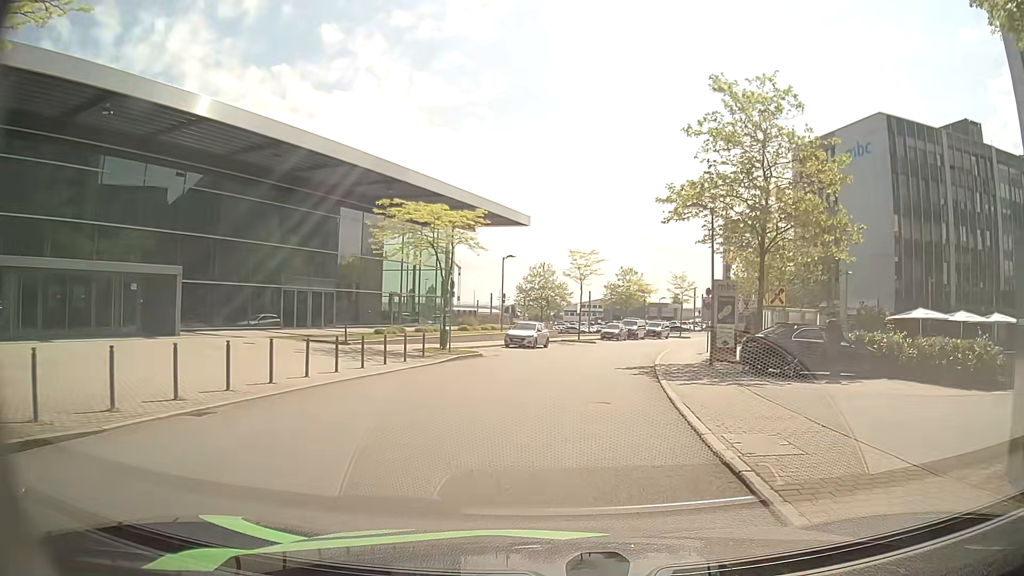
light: Day
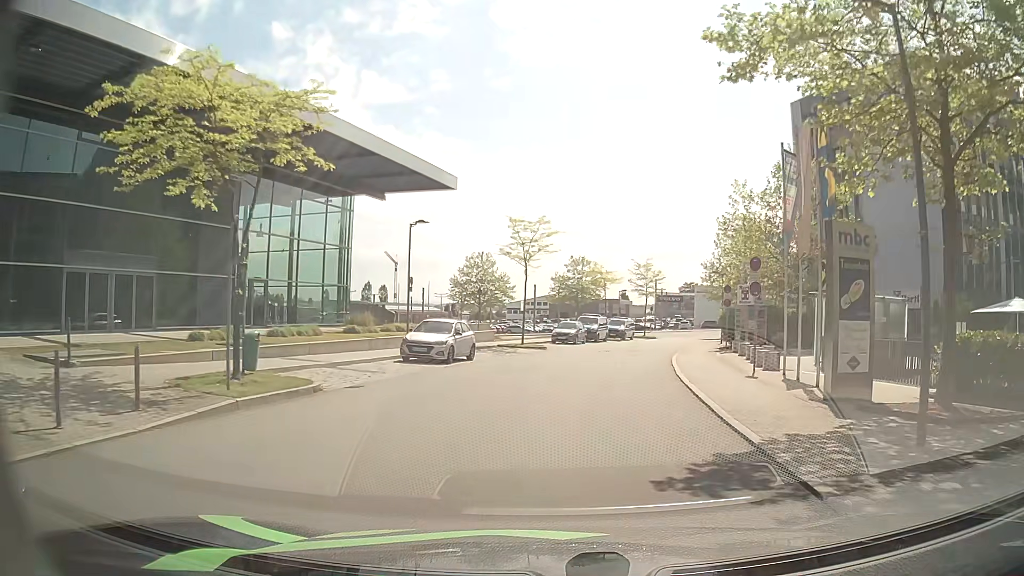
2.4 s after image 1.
(+0.6, +14.8) m; +5°
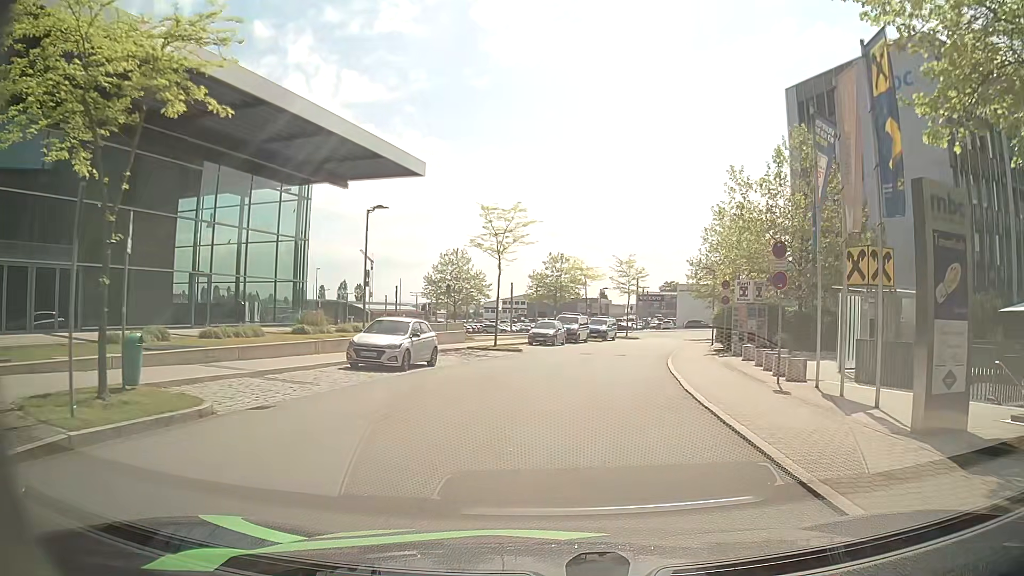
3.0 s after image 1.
(+0.1, +3.7) m; +2°
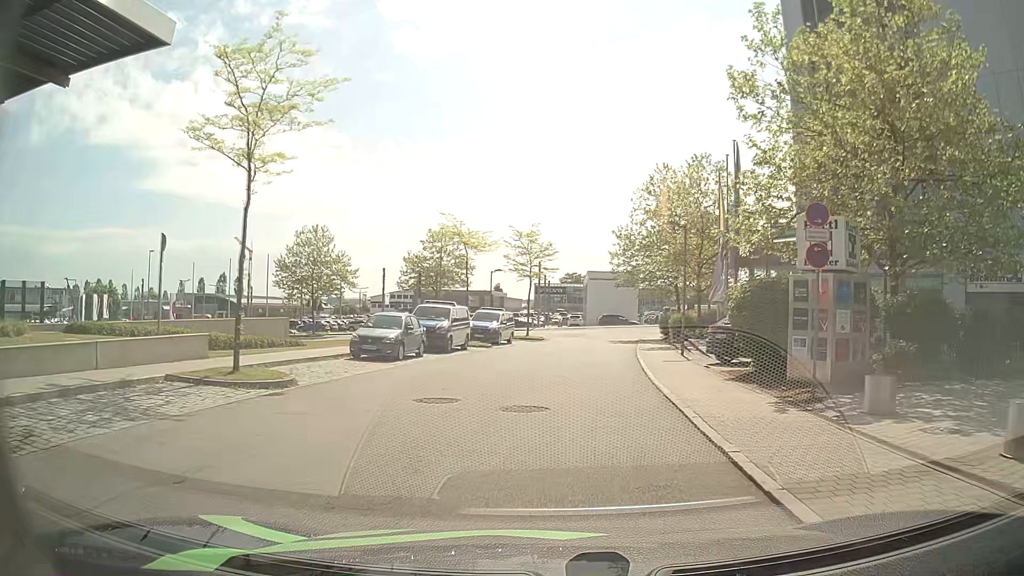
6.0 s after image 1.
(+1.6, +19.2) m; +9°
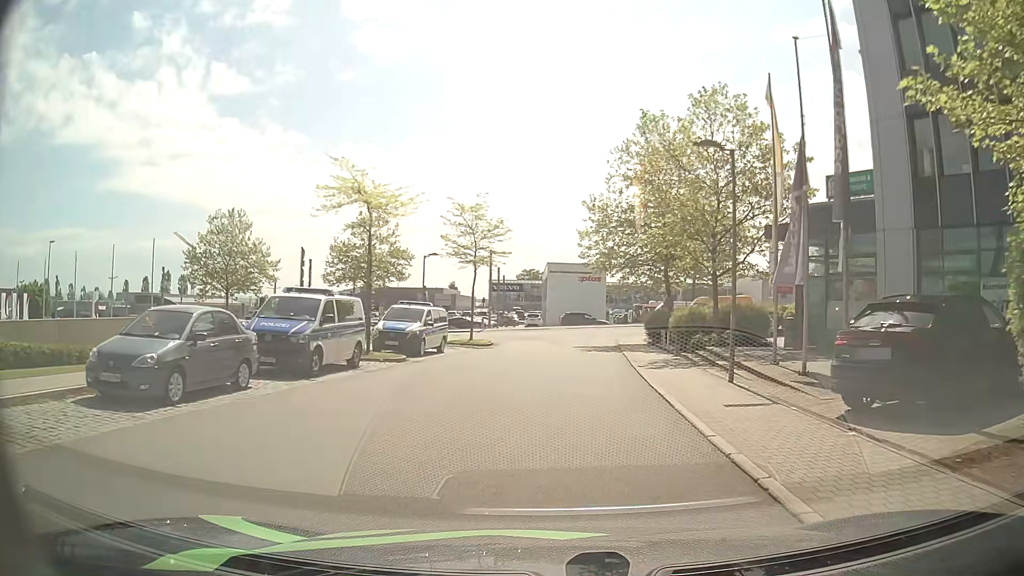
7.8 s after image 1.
(+0.3, +11.9) m; +3°
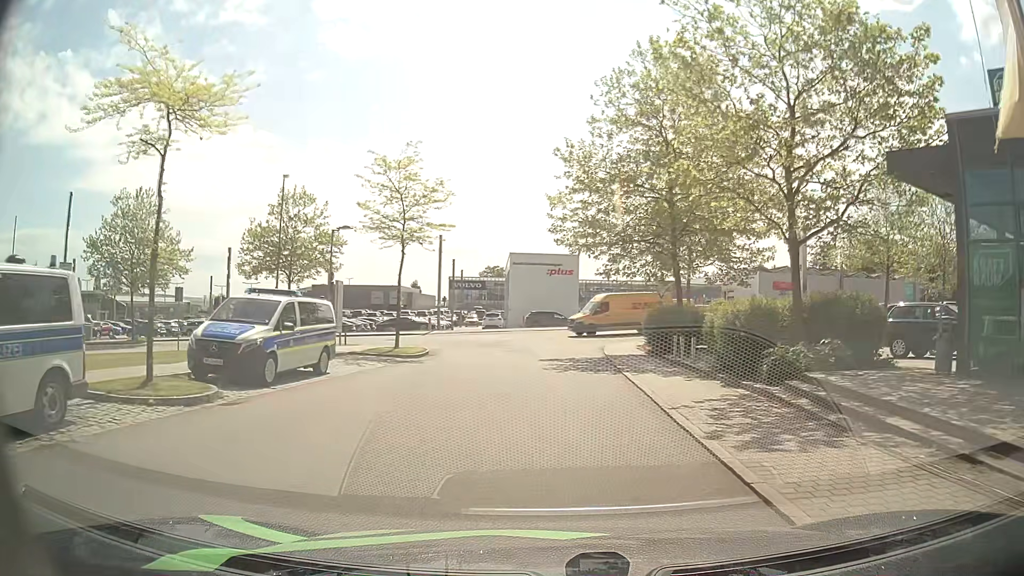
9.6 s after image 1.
(+0.4, +11.5) m; +3°
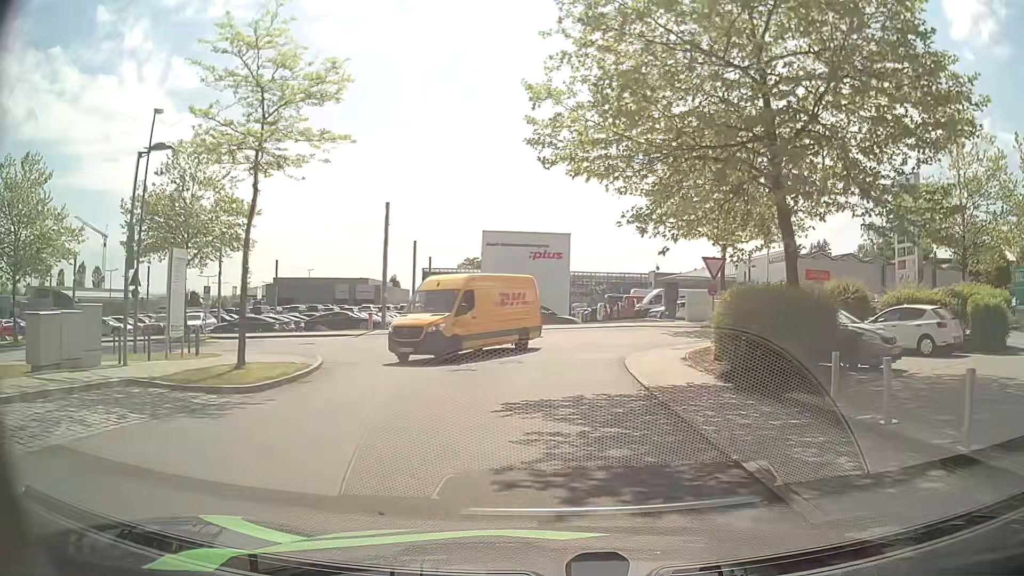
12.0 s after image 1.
(+0.1, +13.6) m; +3°
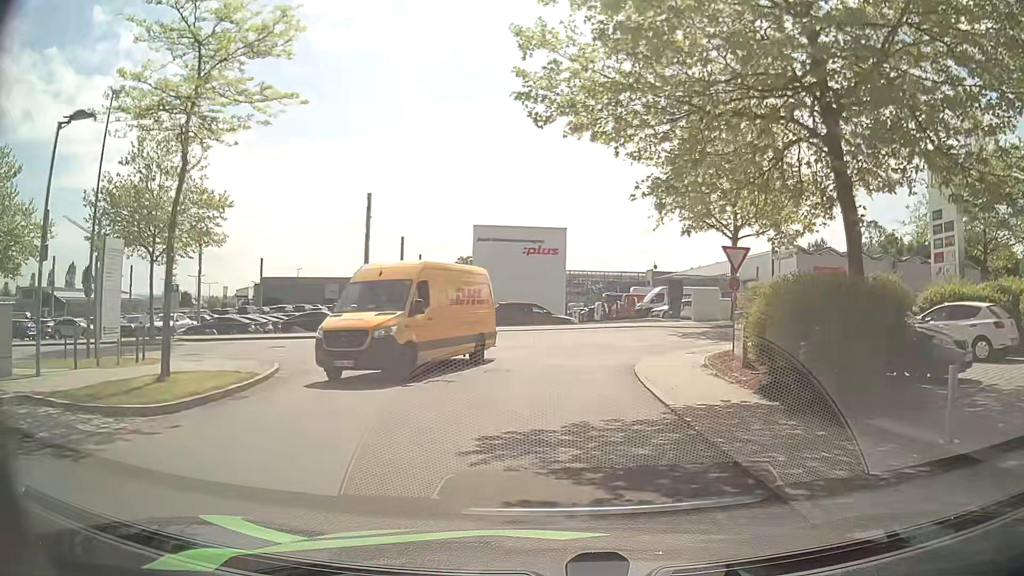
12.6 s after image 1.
(0.0, +3.0) m; -1°
(0, +10) (+1, +20) (+7, +27) (+17, +29) (+27, +29) (+37, +29) (+47, +30) (+57, +30) (+67, +29) (+77, +28) m
